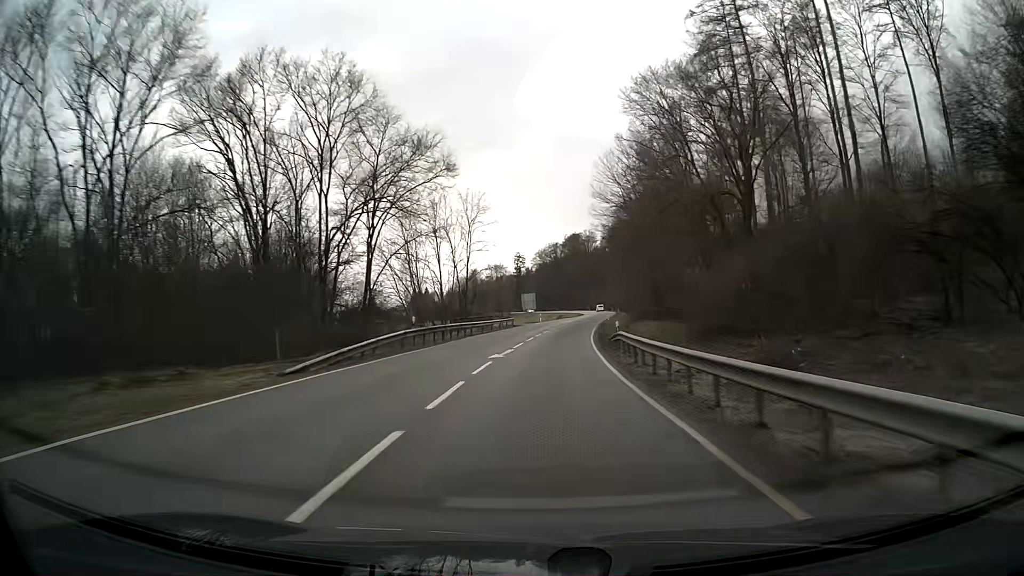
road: secondary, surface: asphalt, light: Day
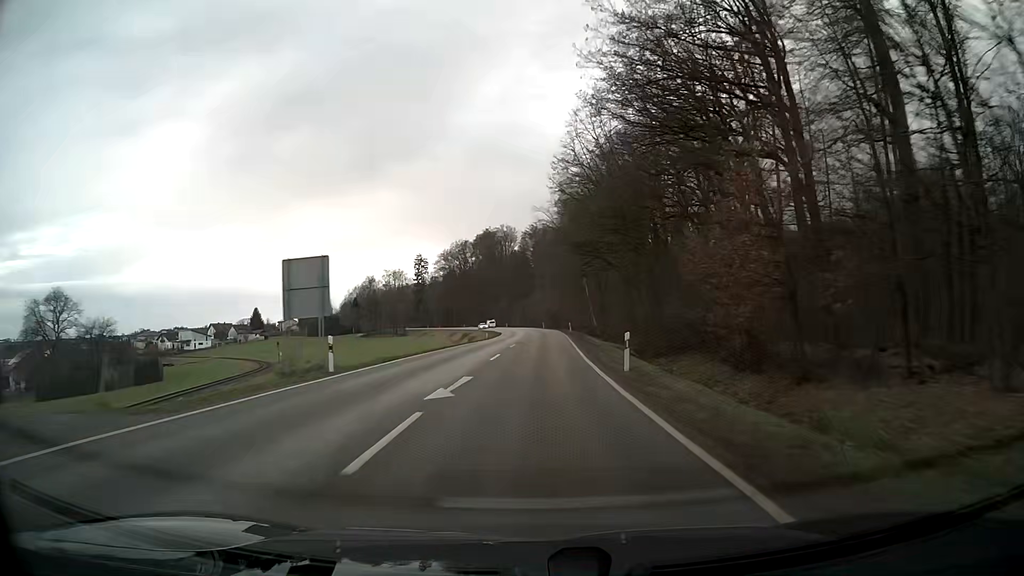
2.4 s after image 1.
(+4.0, +63.8) m; +7°
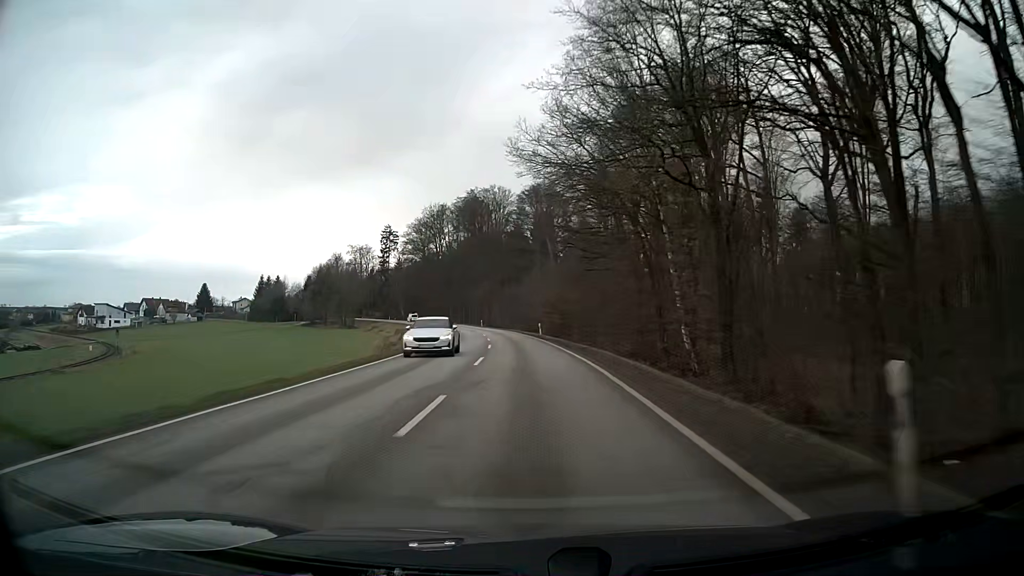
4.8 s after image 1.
(+1.0, +64.0) m; 0°
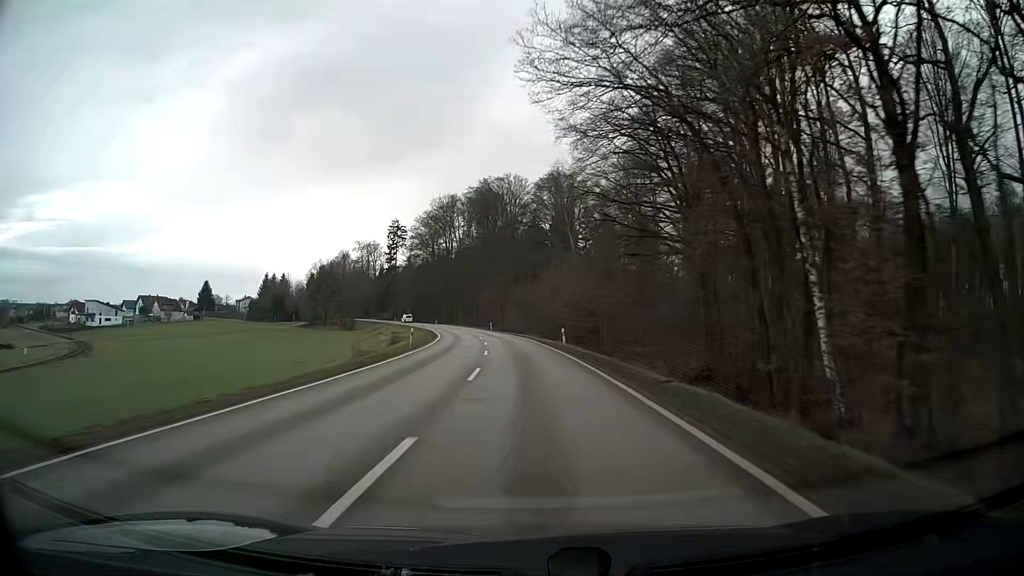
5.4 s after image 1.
(-0.2, +16.0) m; -2°
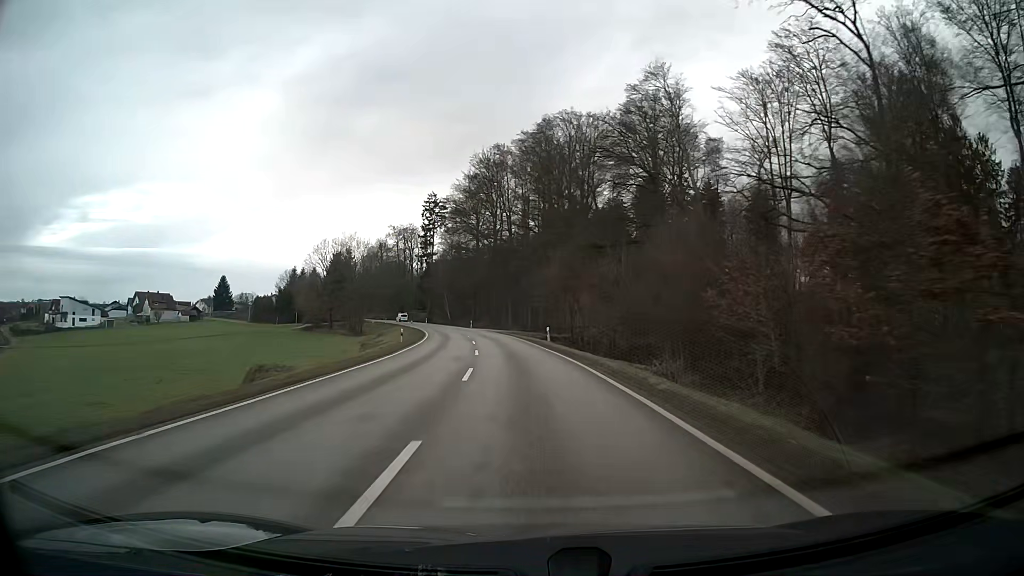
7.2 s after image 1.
(-2.2, +48.1) m; -6°
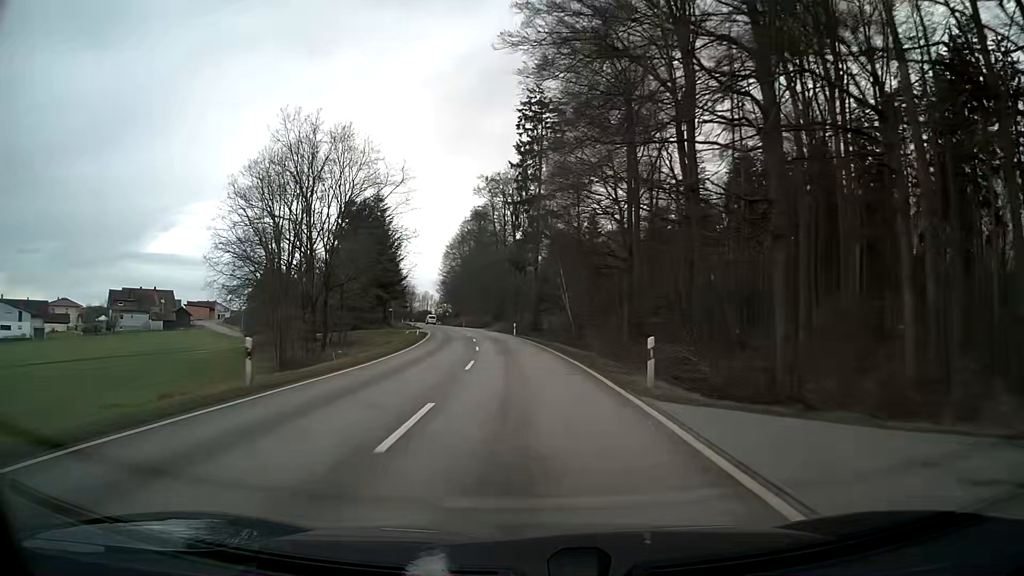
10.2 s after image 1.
(-8.5, +79.9) m; -12°
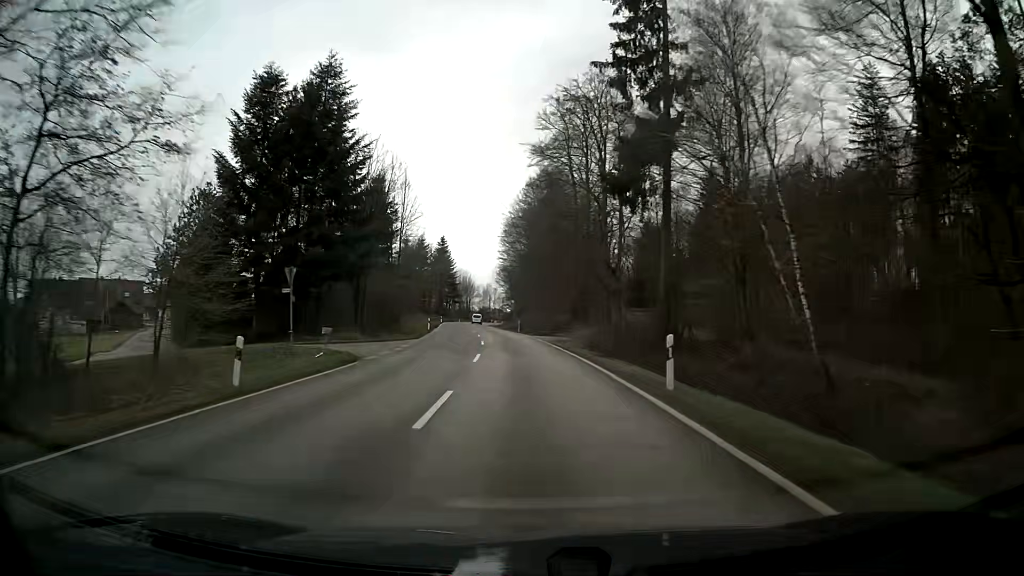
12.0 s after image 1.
(-2.5, +46.3) m; -6°
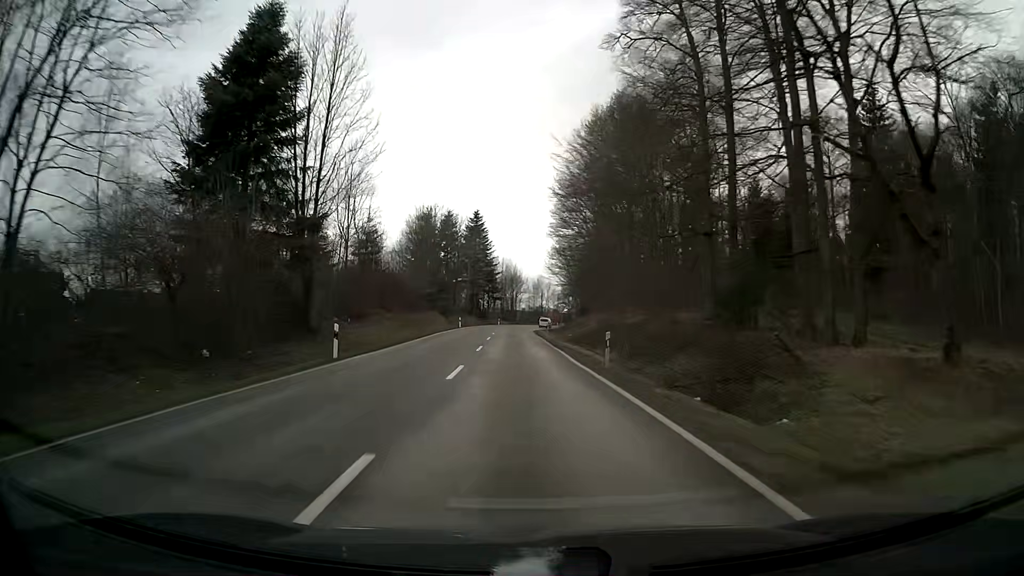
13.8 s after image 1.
(-1.8, +41.2) m; -5°
